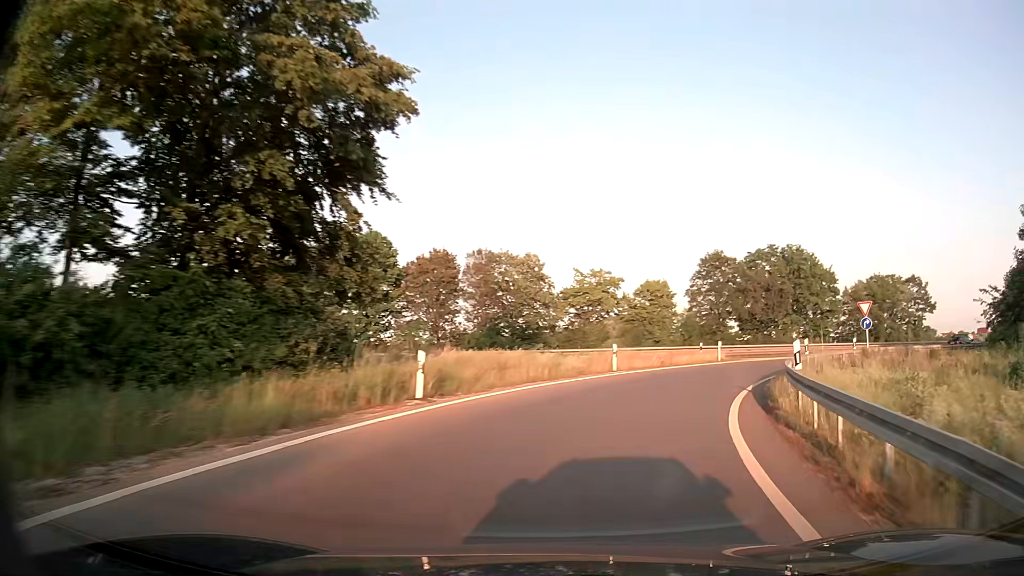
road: trunk_link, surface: asphalt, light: Day
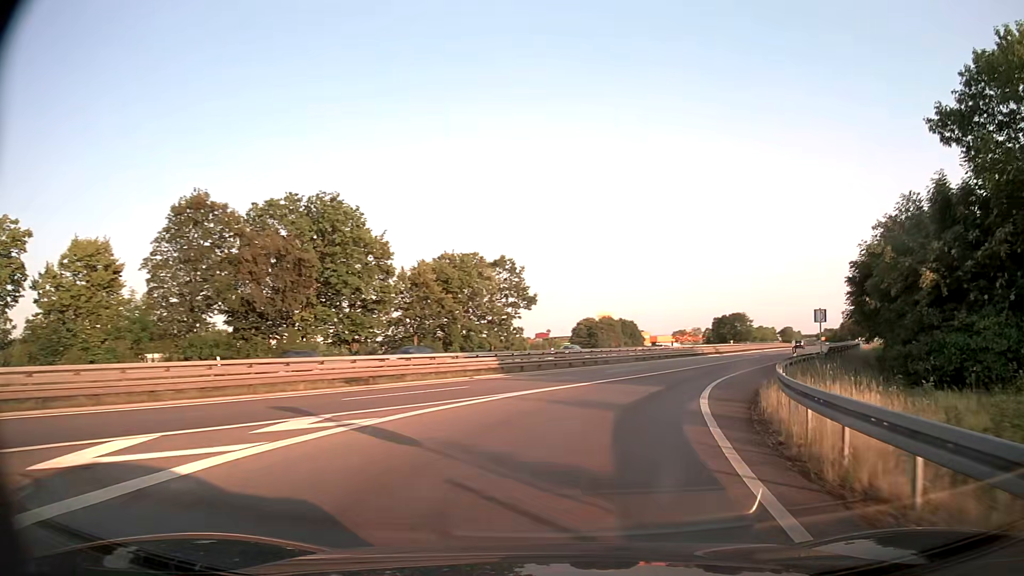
(+12.1, +32.6) m; +40°
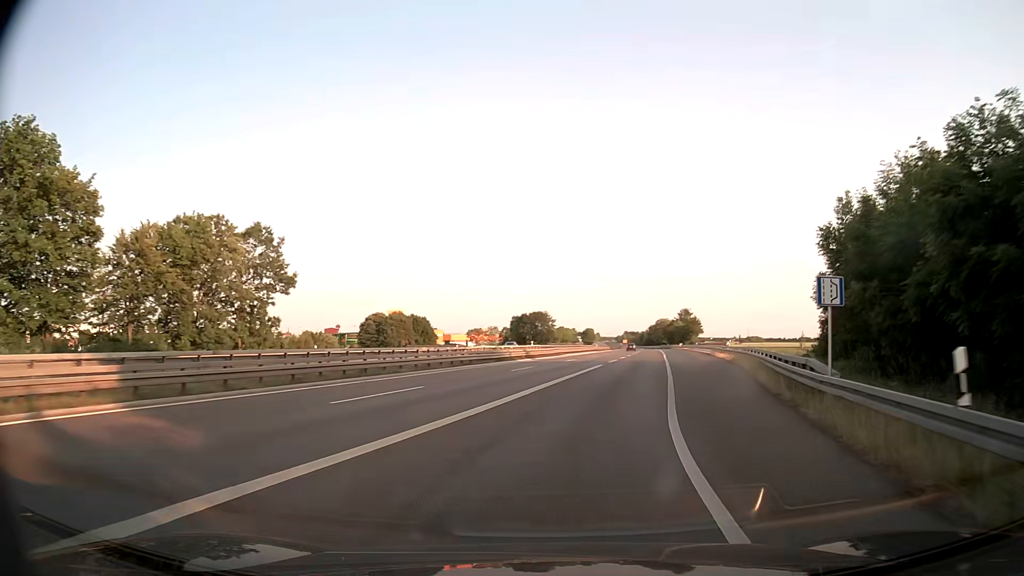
(+3.0, +18.6) m; +18°
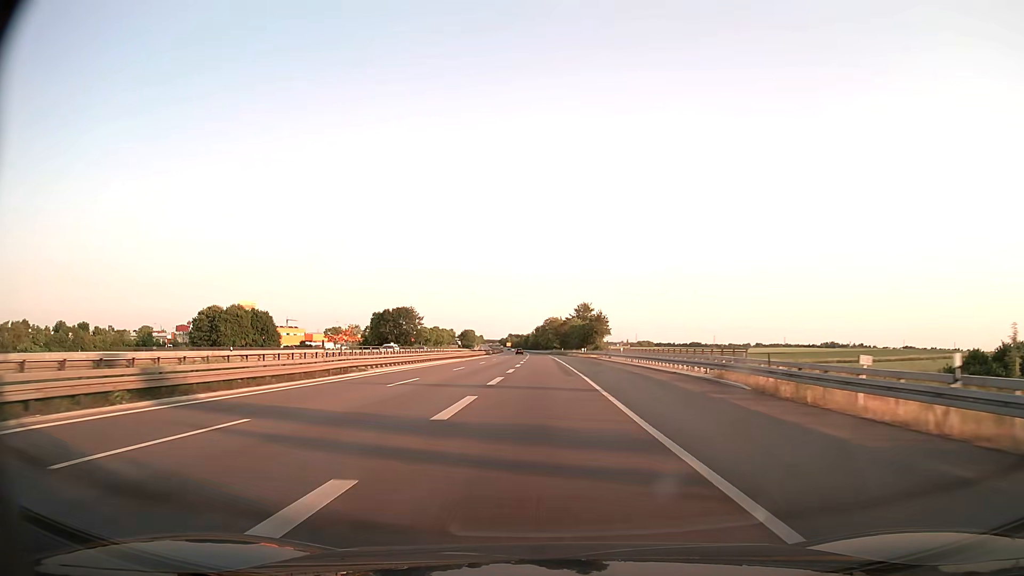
(+6.6, +44.3) m; +11°
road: trunk
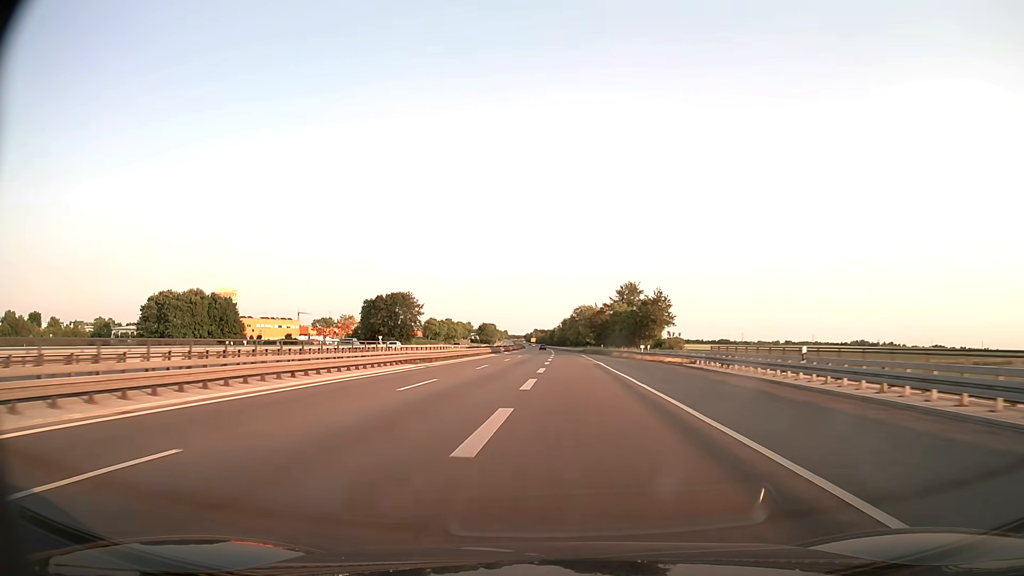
(-0.8, +41.4) m; -2°
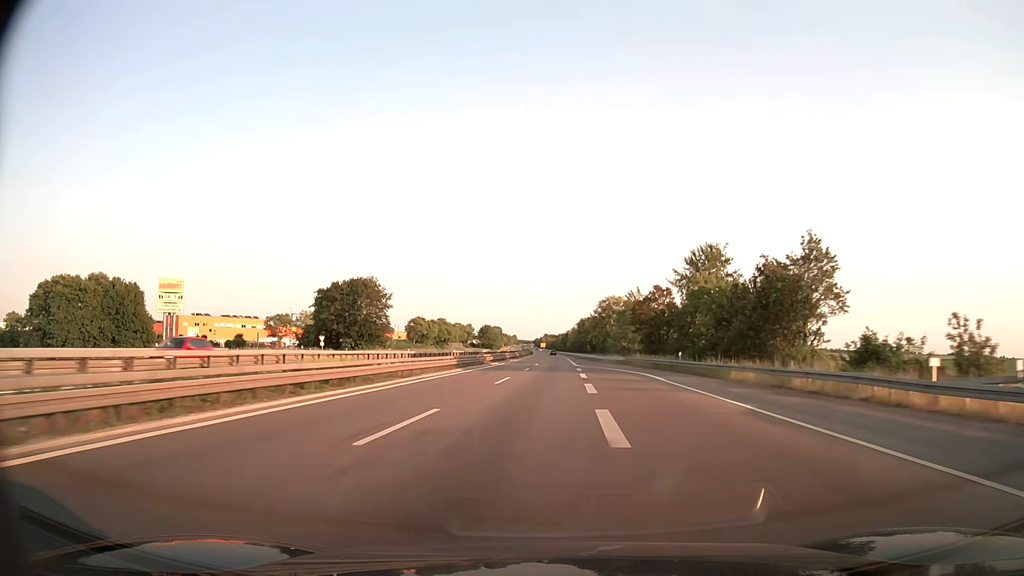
(-0.7, +47.1) m; -1°
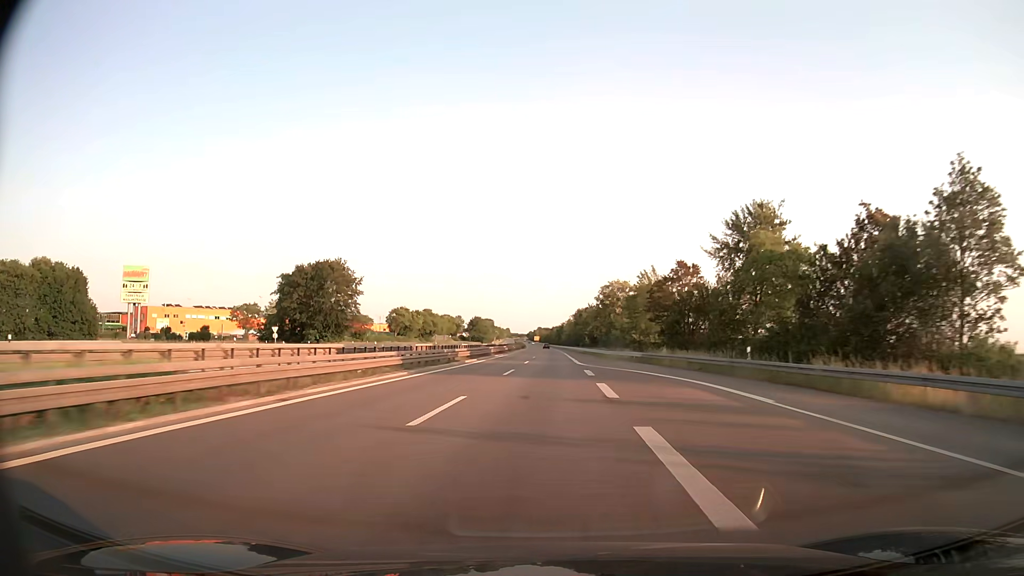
(0.0, +16.8) m; +1°
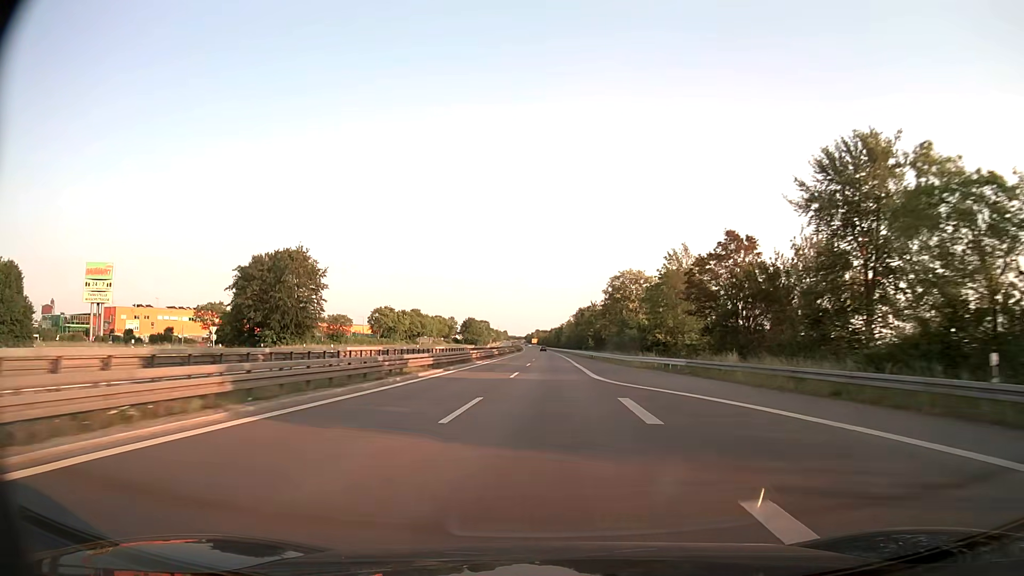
(0.0, +17.4) m; 0°
(0, +10) (0, +20) (0, +30) (0, +40) (0, +50) (0, +60) (0, +70) (+1, +80) (+1, +90) (+1, +100) m
